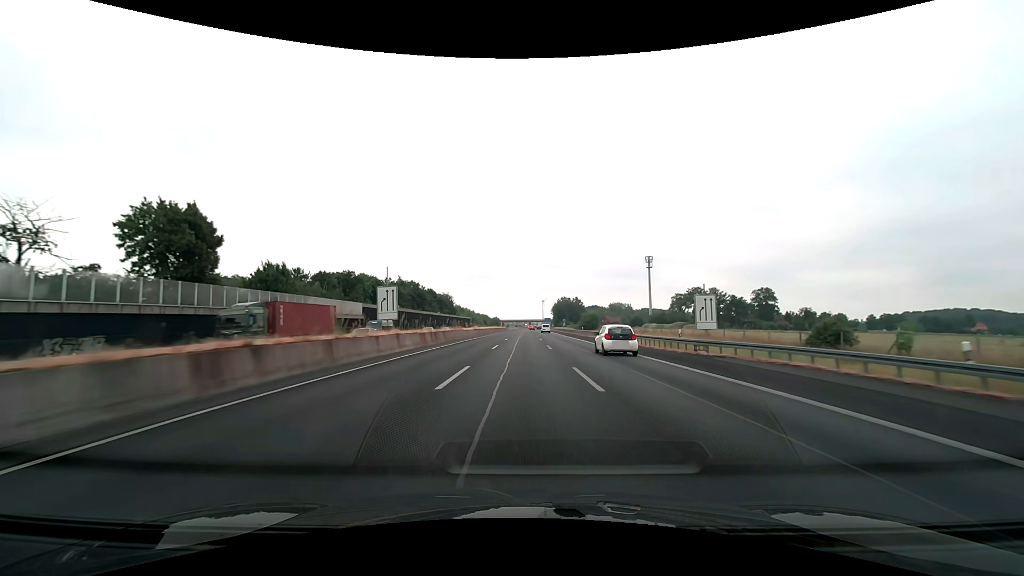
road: motorway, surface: asphalt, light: Day
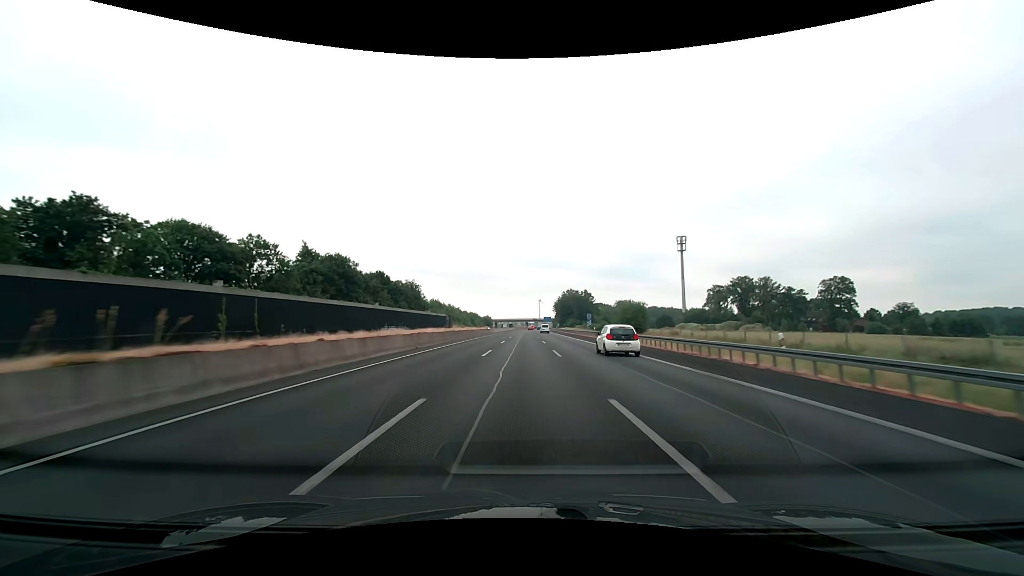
(+0.1, +63.1) m; 0°
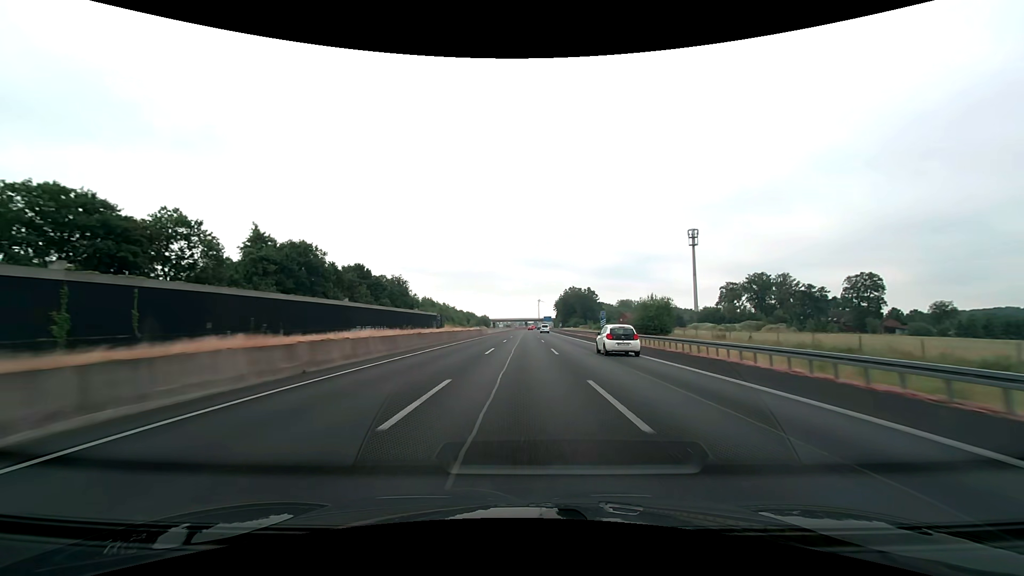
(0.0, +15.8) m; 0°
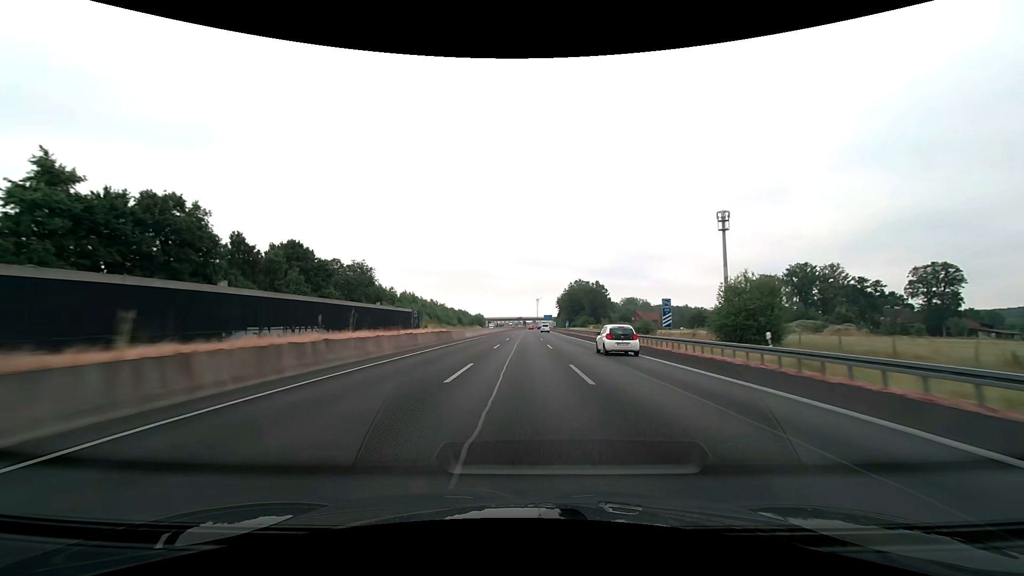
(+0.1, +31.6) m; 0°
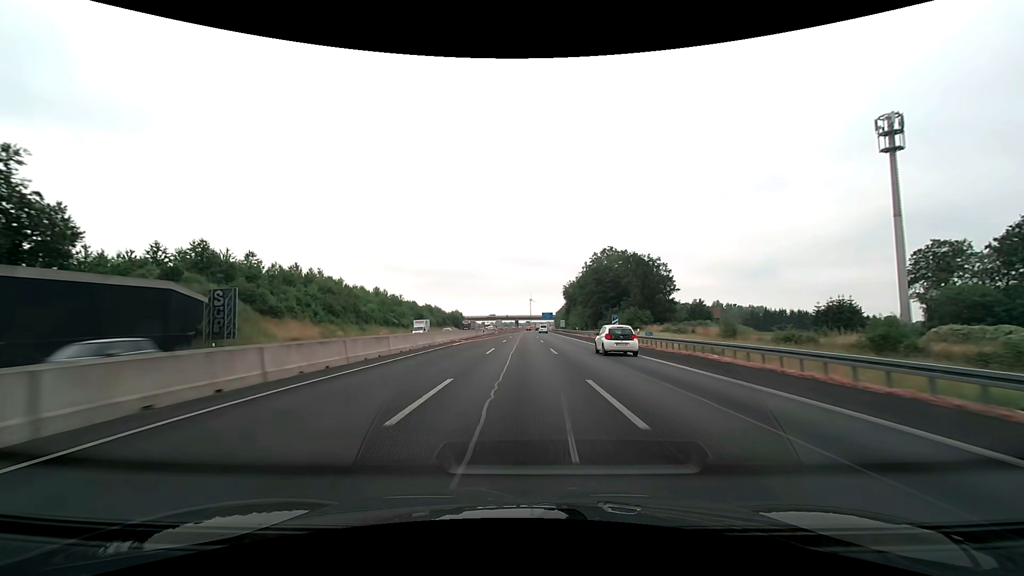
(+0.4, +79.3) m; +1°
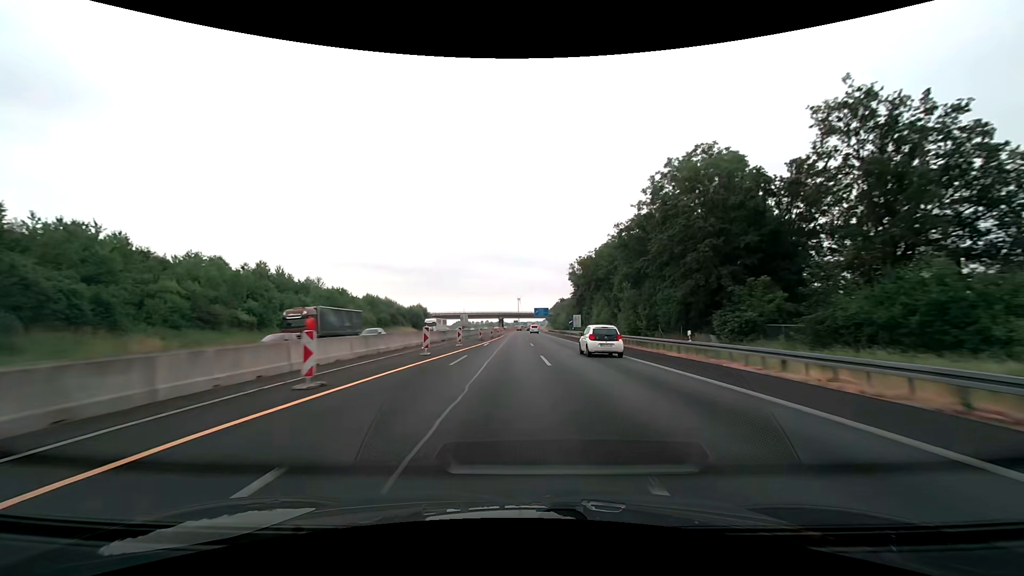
(+0.5, +63.4) m; +1°
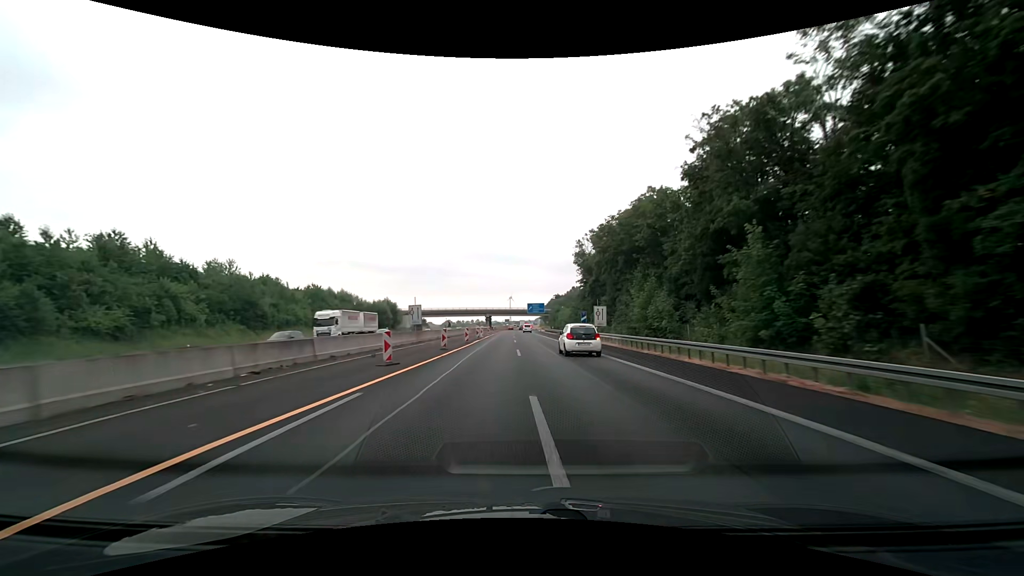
(+0.2, +31.6) m; +1°
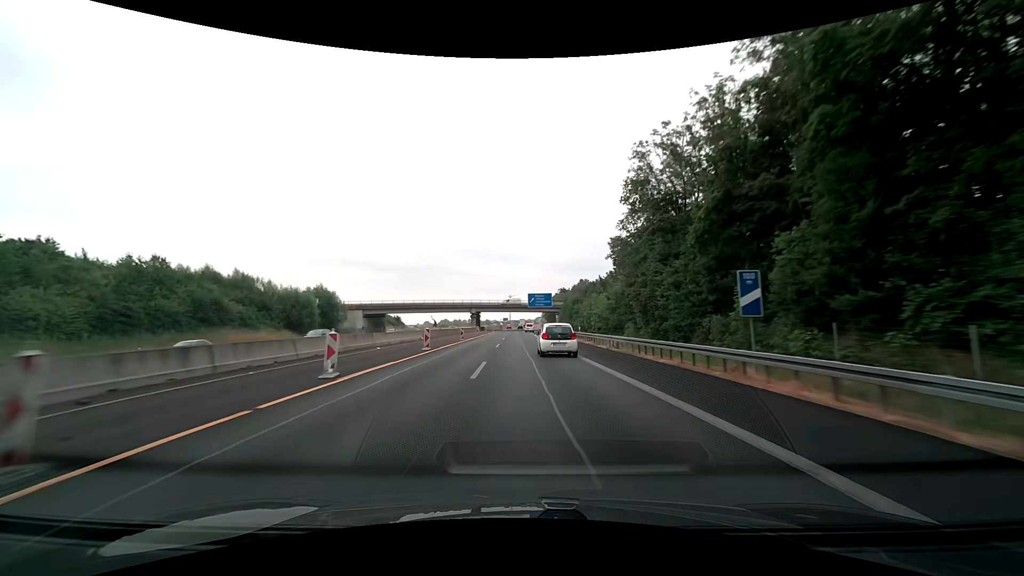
(+0.3, +47.0) m; 0°
(0, +10) (0, +20) (0, +30) (0, +40) (0, +50) (0, +60) (0, +70) (0, +80) (-1, +90) (-1, +100) m
